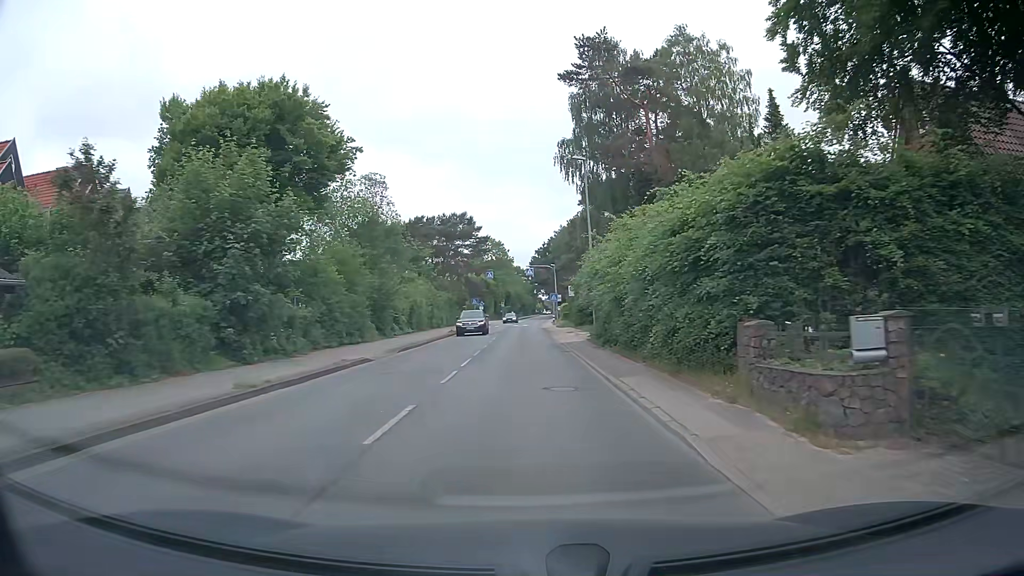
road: tertiary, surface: asphalt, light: Day
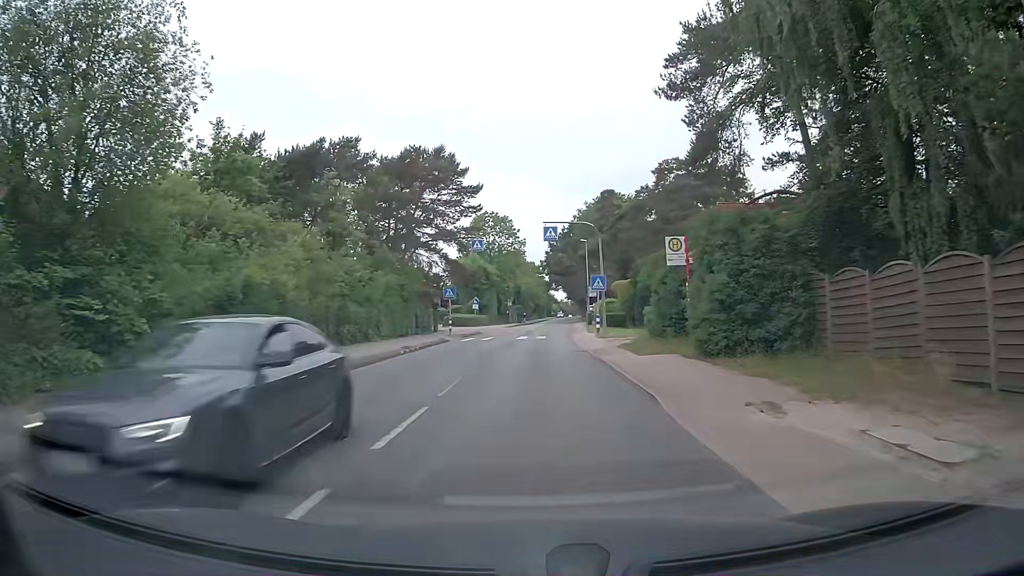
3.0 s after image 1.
(-0.3, +34.5) m; -1°
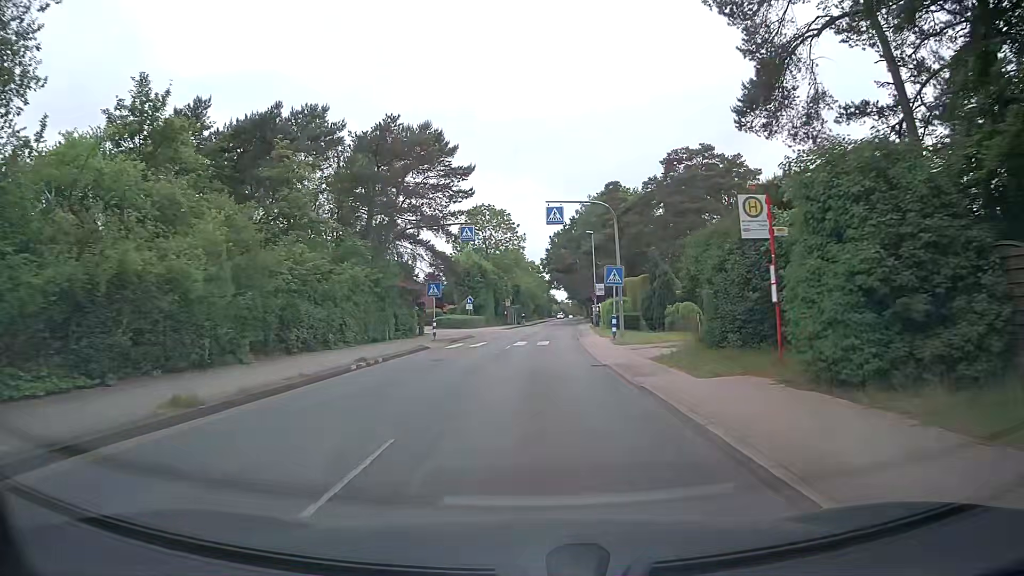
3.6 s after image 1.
(0.0, +6.9) m; 0°
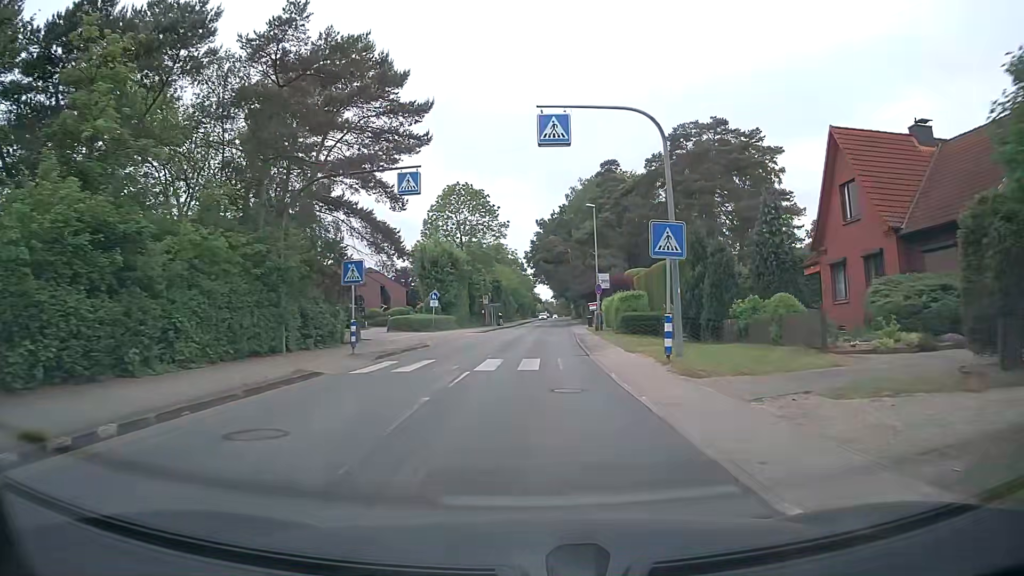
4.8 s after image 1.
(0.0, +13.7) m; +1°
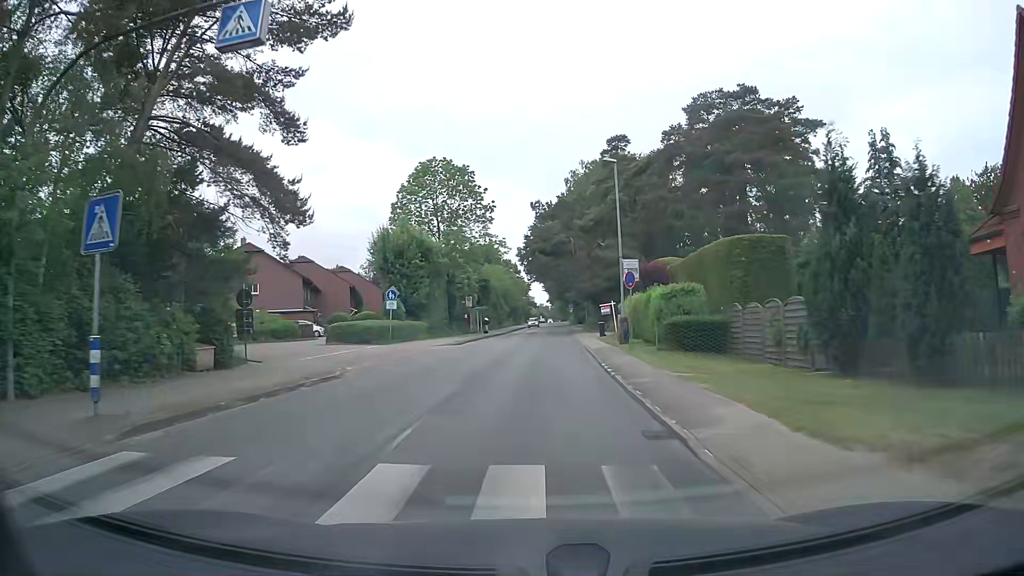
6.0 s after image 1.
(+0.2, +13.7) m; 0°
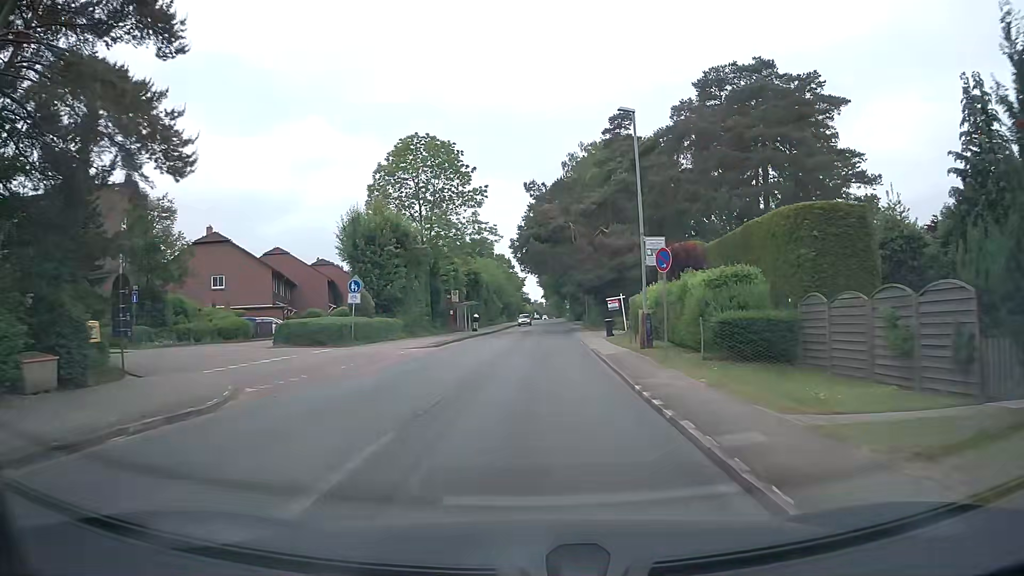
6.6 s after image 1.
(+0.1, +6.9) m; +1°
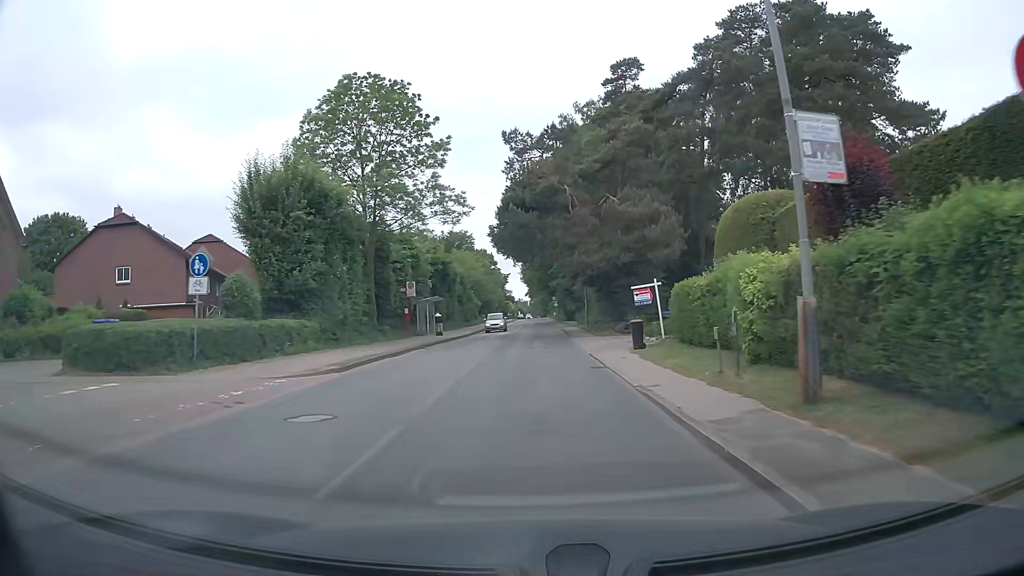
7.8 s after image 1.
(+0.1, +13.8) m; +1°
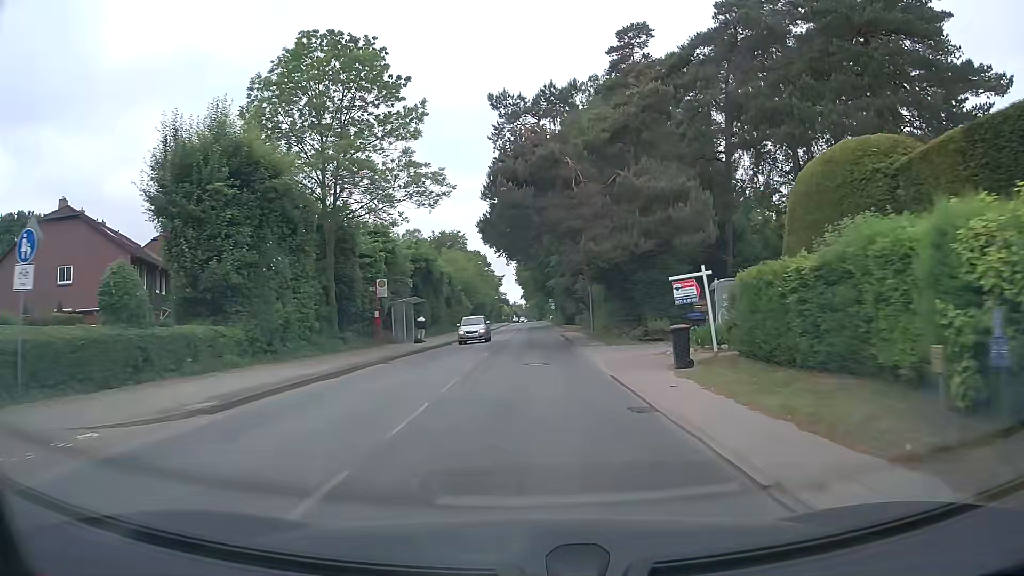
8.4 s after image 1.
(0.0, +6.9) m; 0°
(0, +10) (0, +20) (0, +30) (0, +40) (0, +50) (+1, +60) (+1, +70) (+1, +80) (+1, +90) (+1, +100) m
